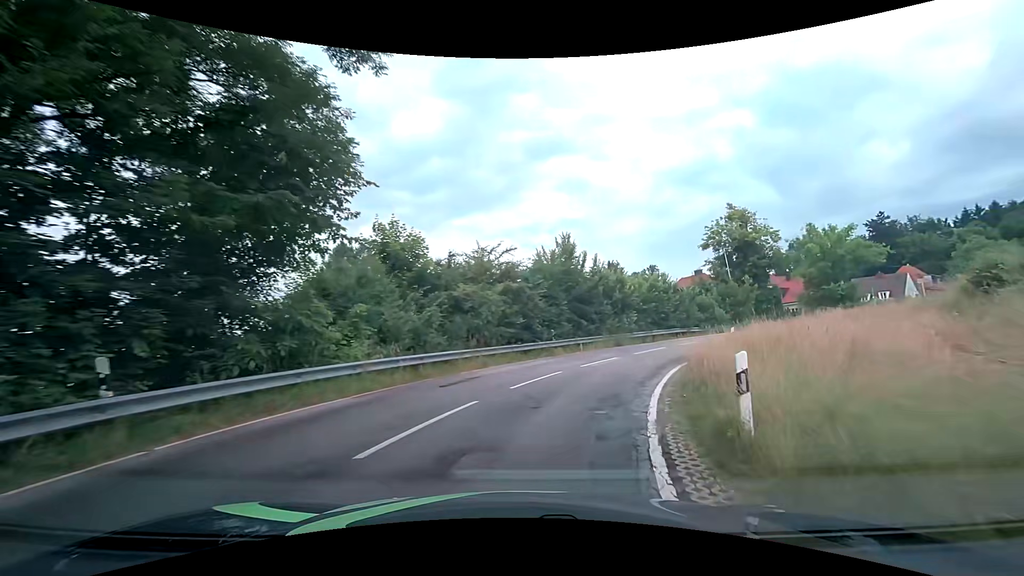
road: tertiary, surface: asphalt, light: Day
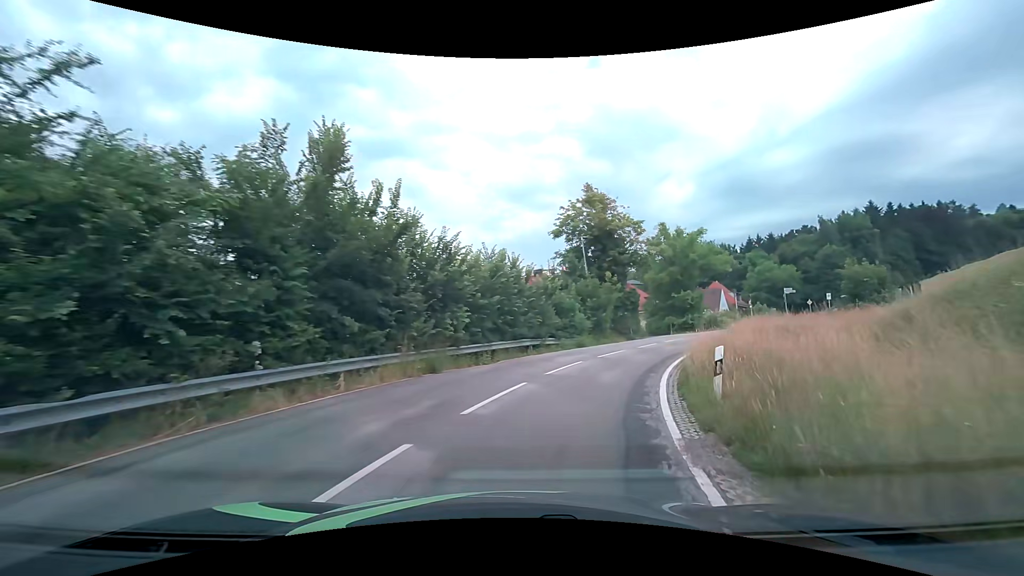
(+2.7, +14.8) m; +20°
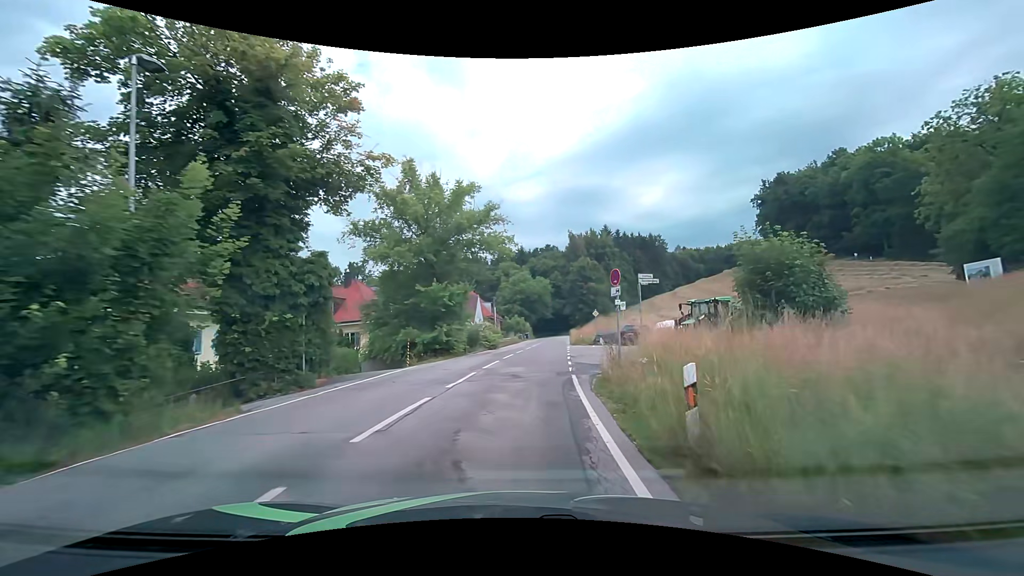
(+6.9, +23.8) m; +29°
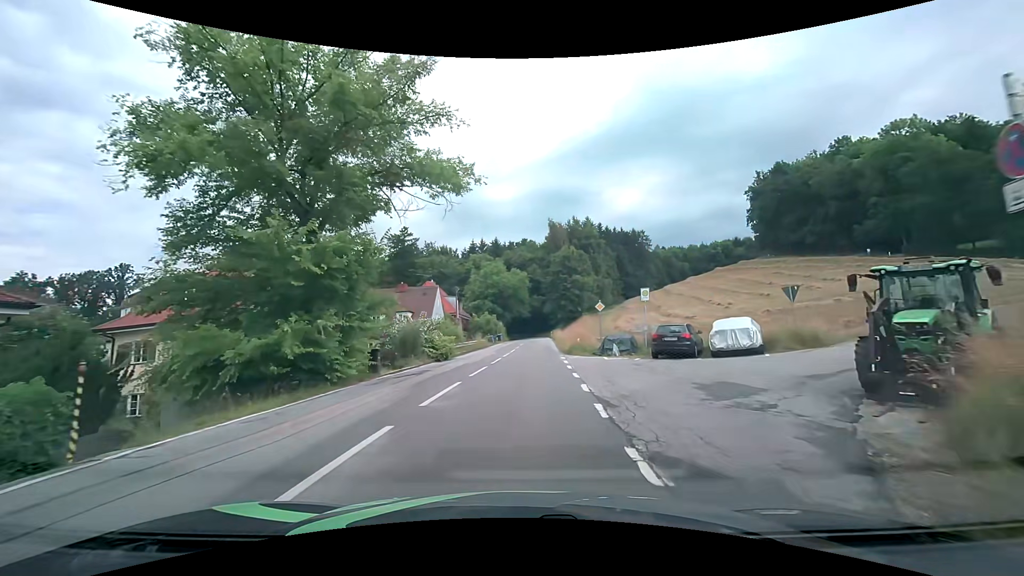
(+0.4, +14.8) m; +2°
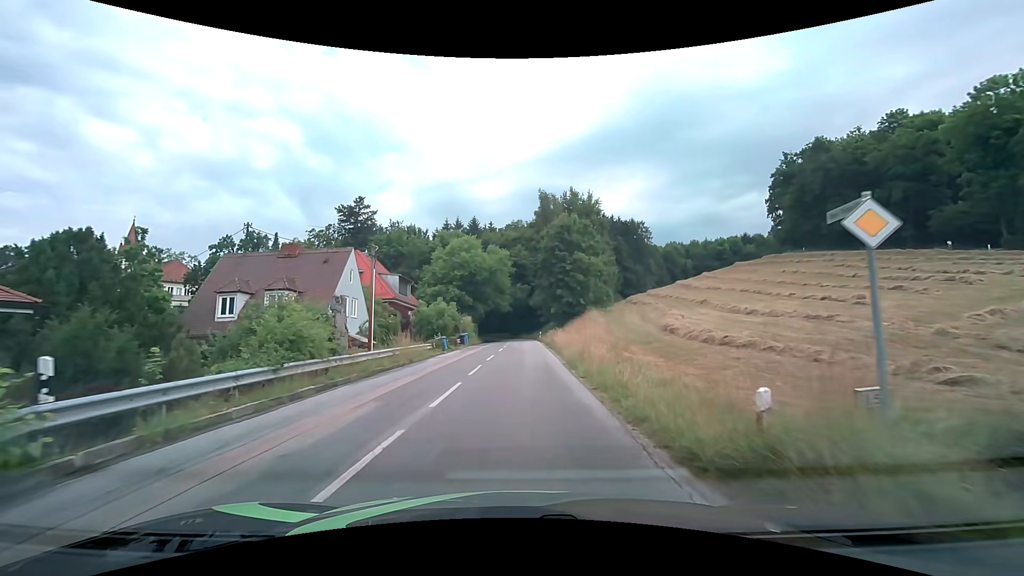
(+0.8, +23.7) m; +2°
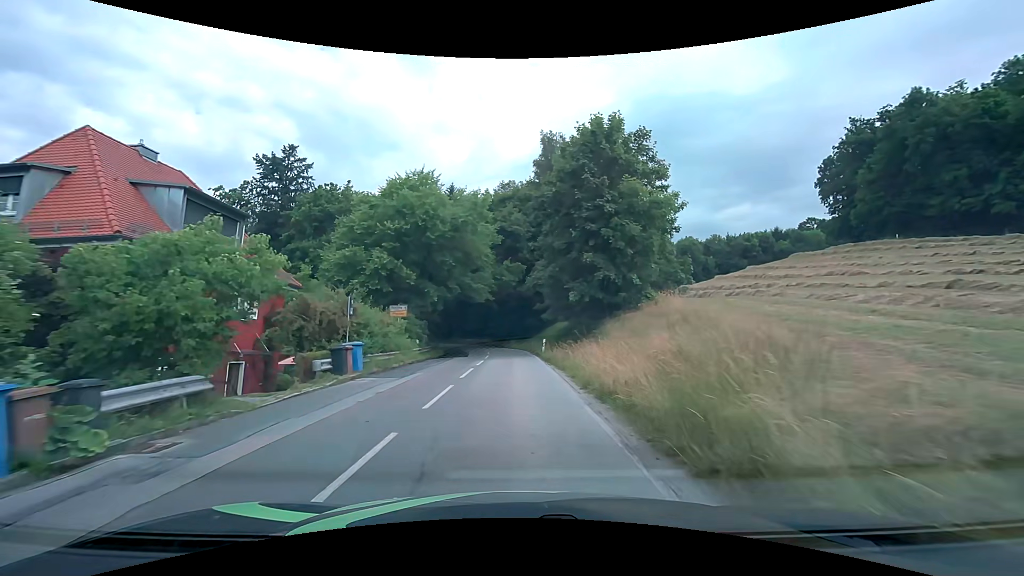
(+0.3, +28.4) m; +1°
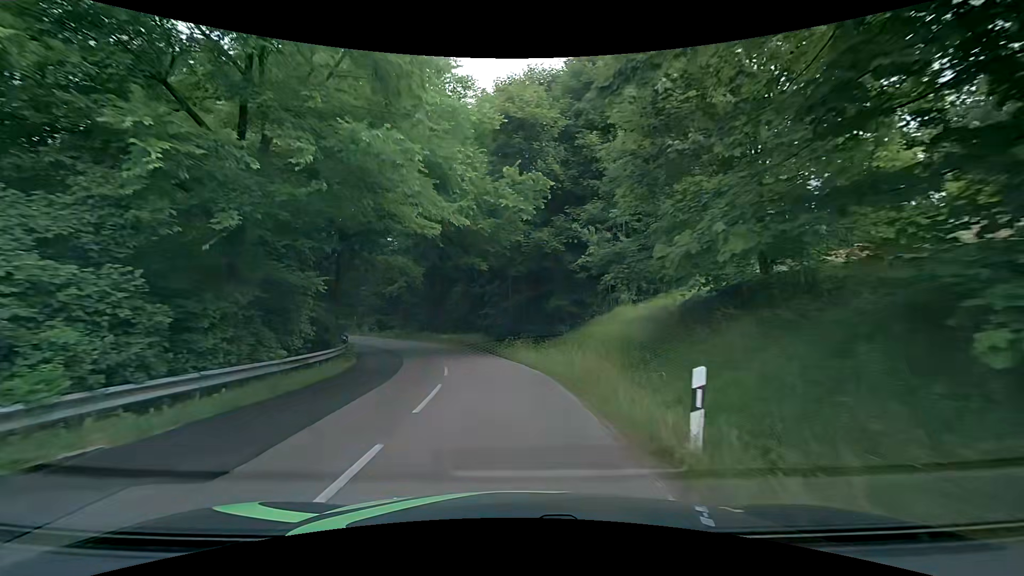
(-0.1, +25.7) m; -2°
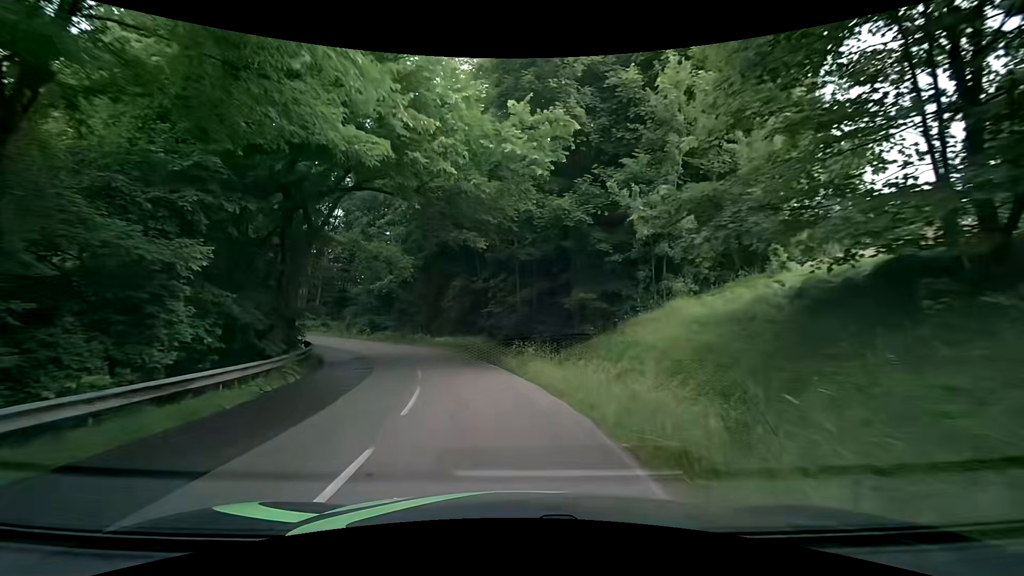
(0.0, +6.2) m; 0°
(-1, +10) (-2, +20) (-6, +29) (-10, +38) (-17, +45) (-25, +51) (-34, +56) (-42, +61) (-51, +67) (-59, +73) m
